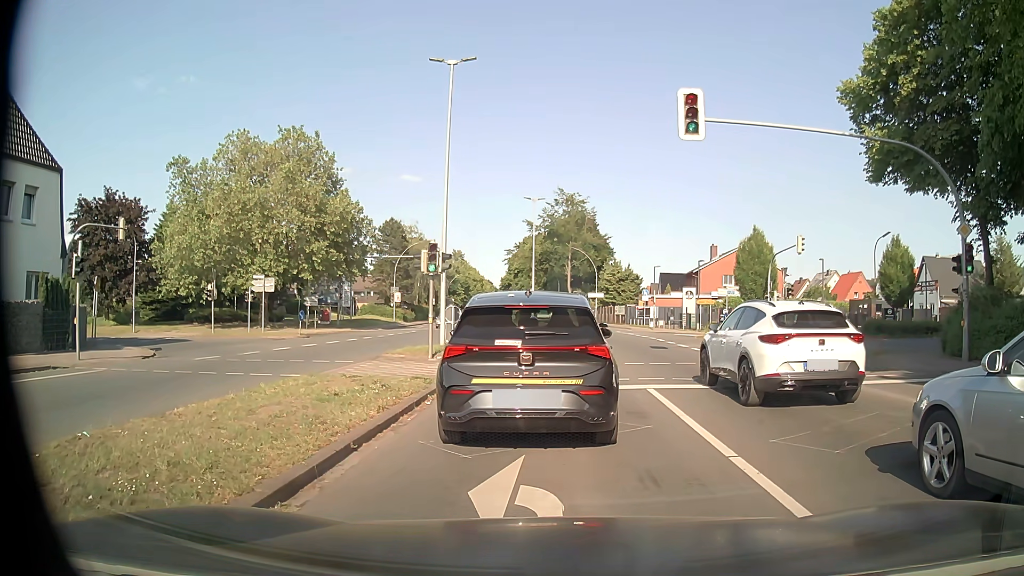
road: primary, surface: asphalt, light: Day
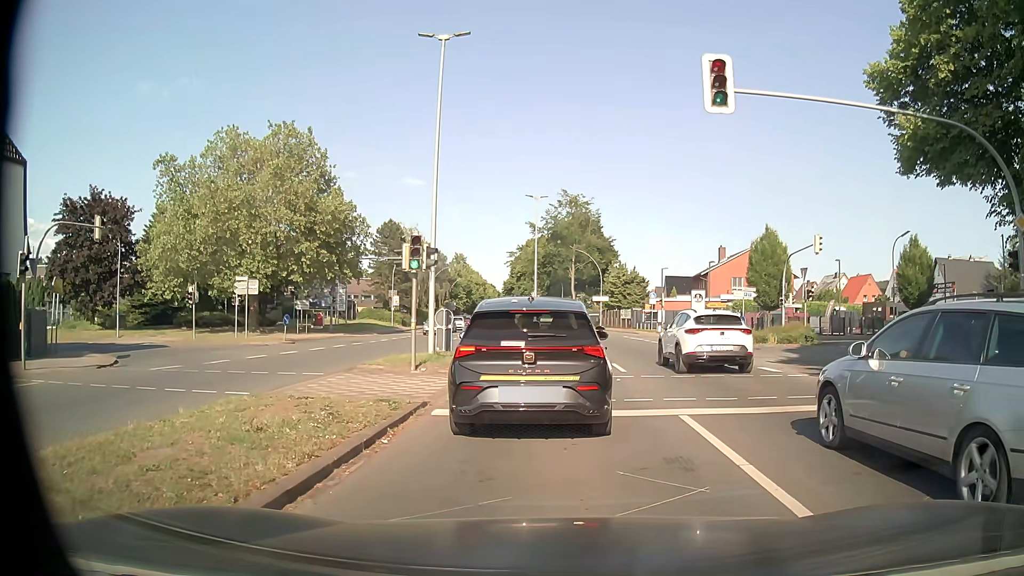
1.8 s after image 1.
(0.0, +2.9) m; -2°
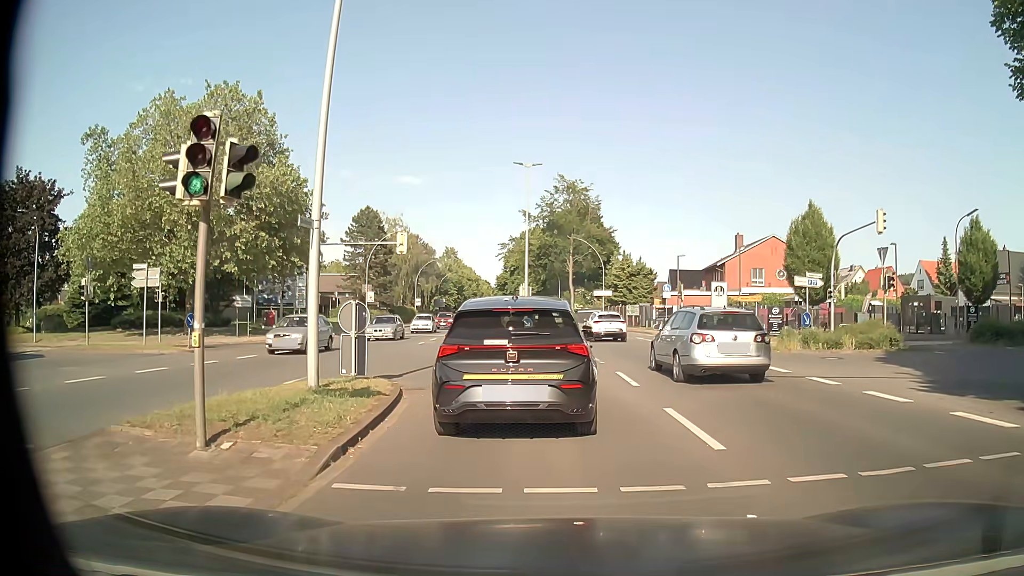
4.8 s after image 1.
(+0.1, +9.9) m; +1°
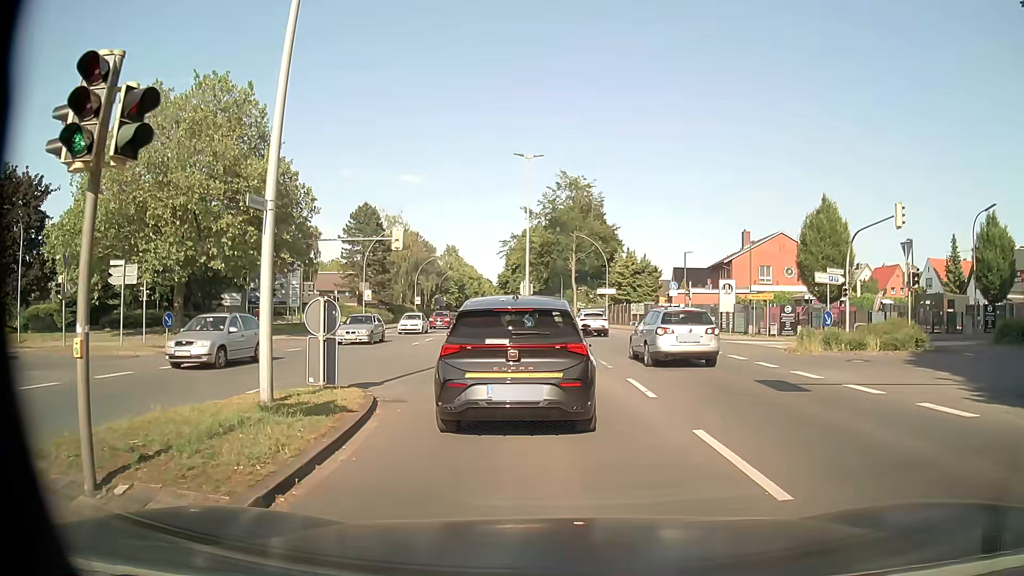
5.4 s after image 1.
(0.0, +1.9) m; -1°
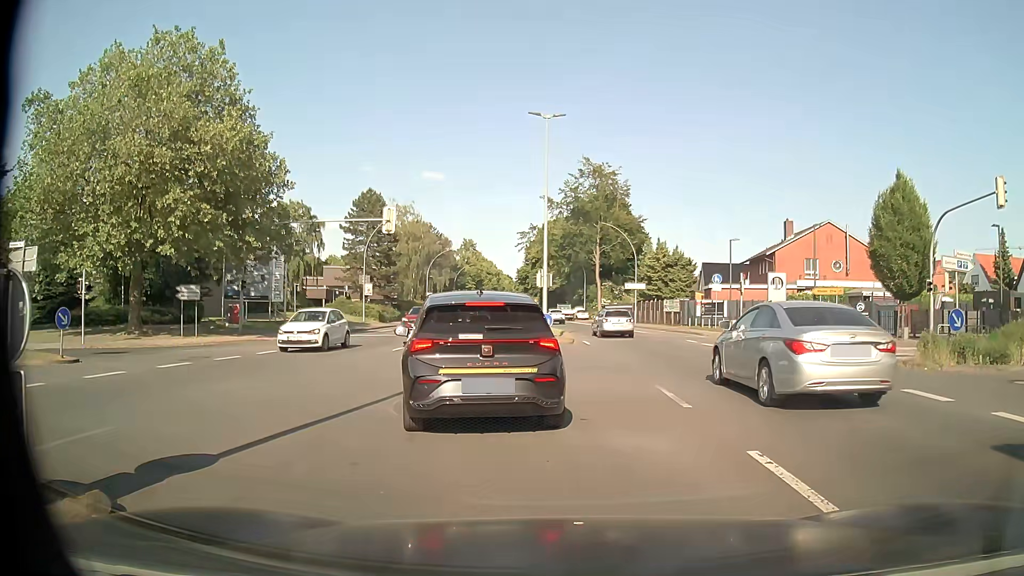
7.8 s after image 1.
(-0.1, +7.5) m; -2°
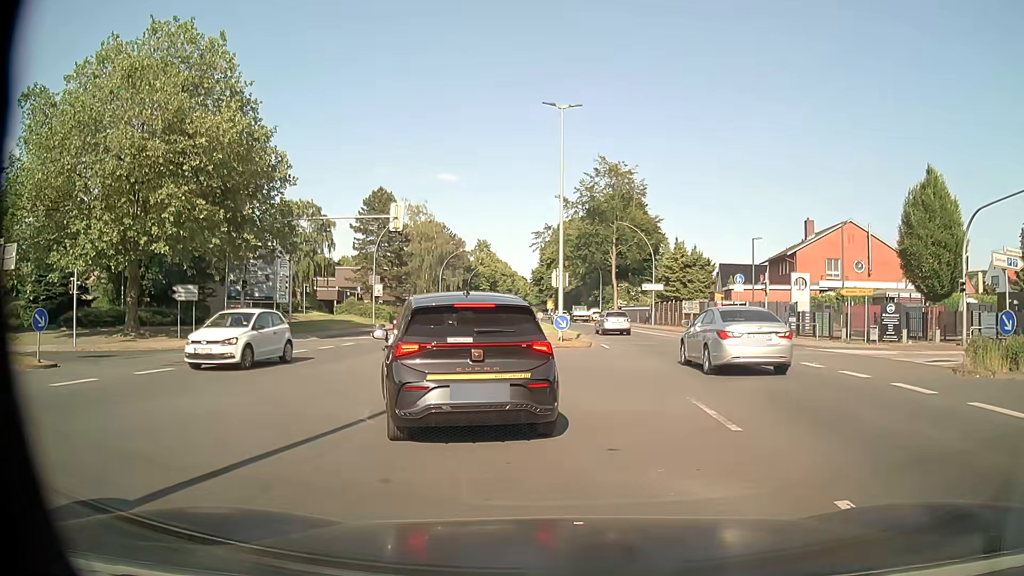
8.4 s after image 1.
(0.0, +1.7) m; 0°
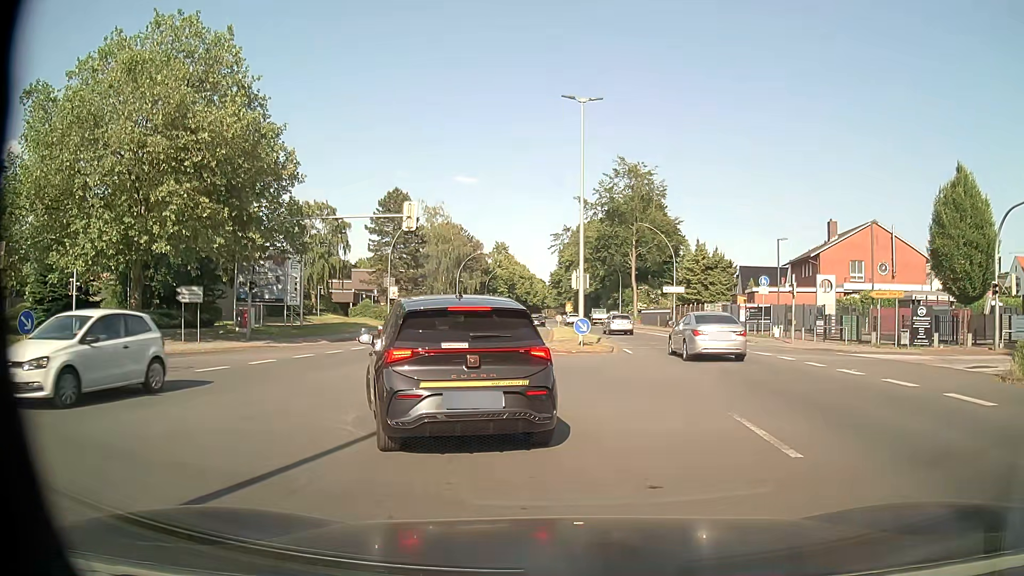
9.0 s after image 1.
(0.0, +1.2) m; -1°
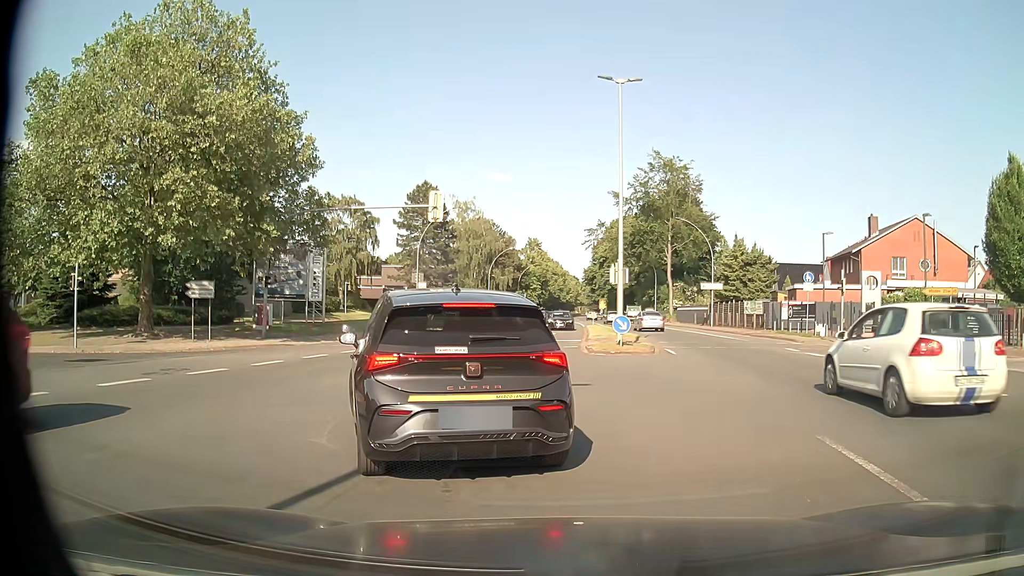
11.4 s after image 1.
(-0.1, +1.9) m; -3°
(-2, +10) (-10, +15) (-20, +17) (-30, +17) (-40, +15) (-50, +14) (-60, +13) (-70, +12) (-80, +11) (-90, +10) m
